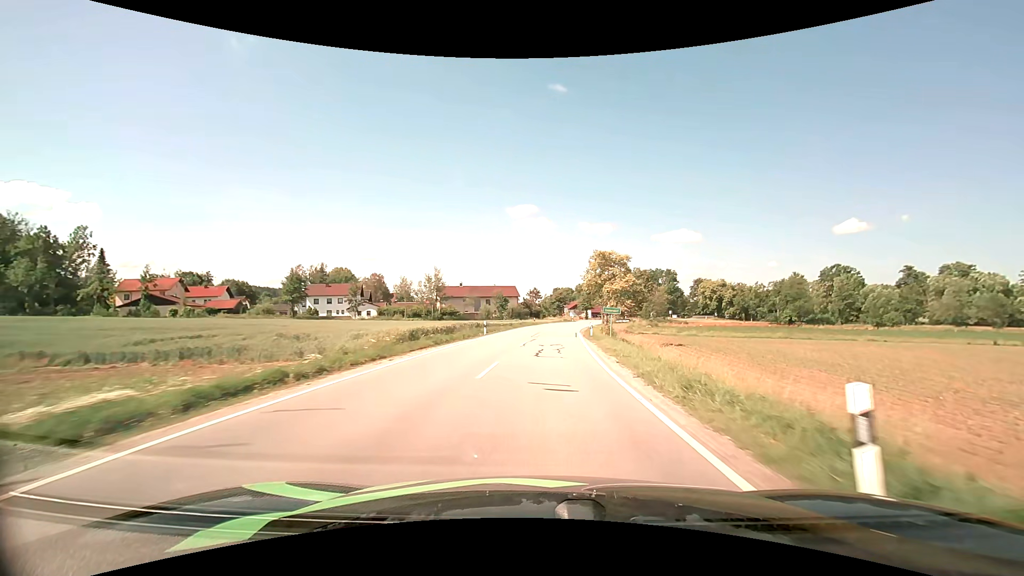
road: secondary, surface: asphalt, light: Day
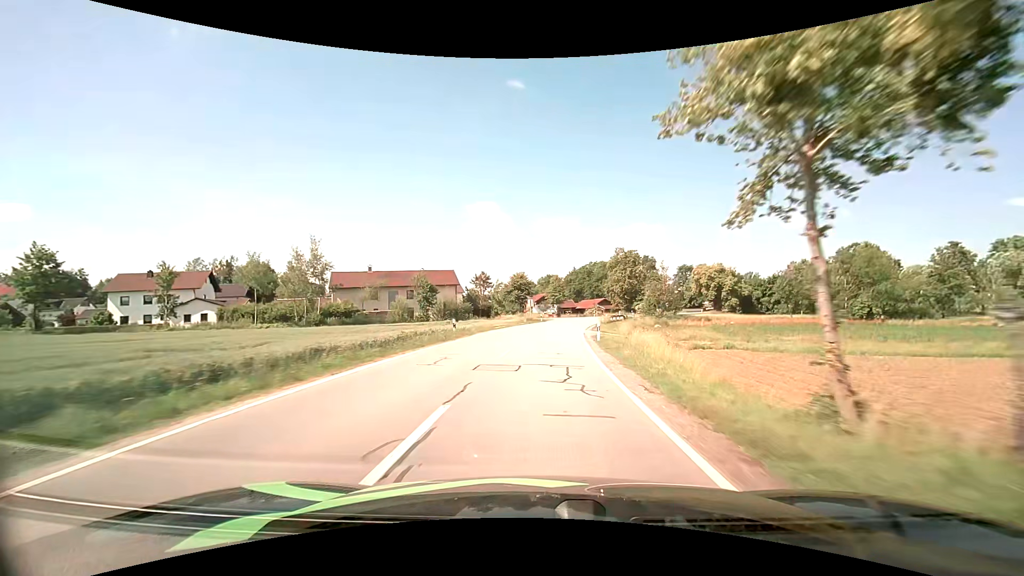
(+2.0, +41.4) m; +5°
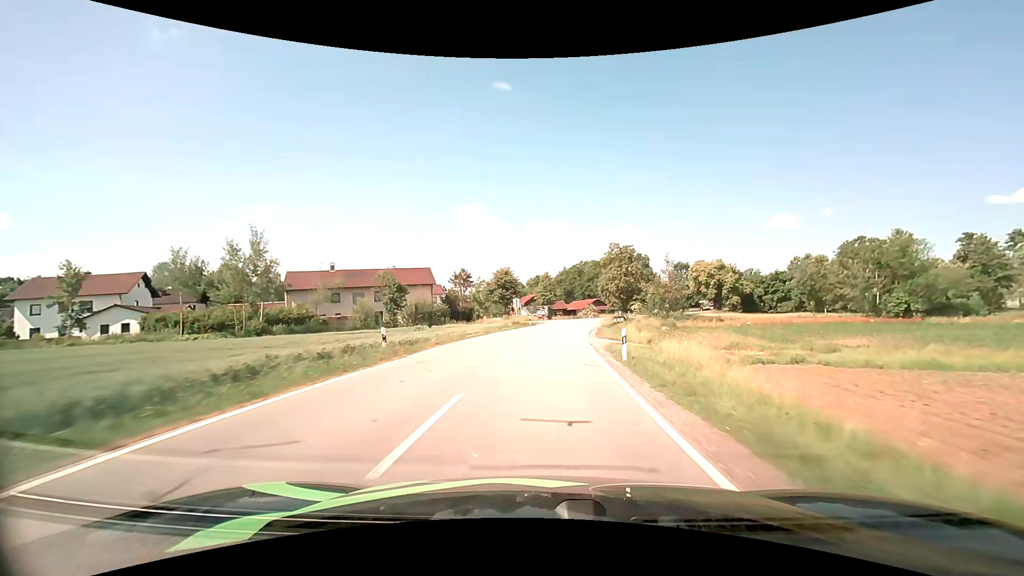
(+0.1, +10.3) m; +1°
(0, +10) (0, +20) (+1, +30) (+2, +40) (+4, +50) (+6, +60) (+8, +69) (+11, +79) (+14, +88) (+18, +98) m
